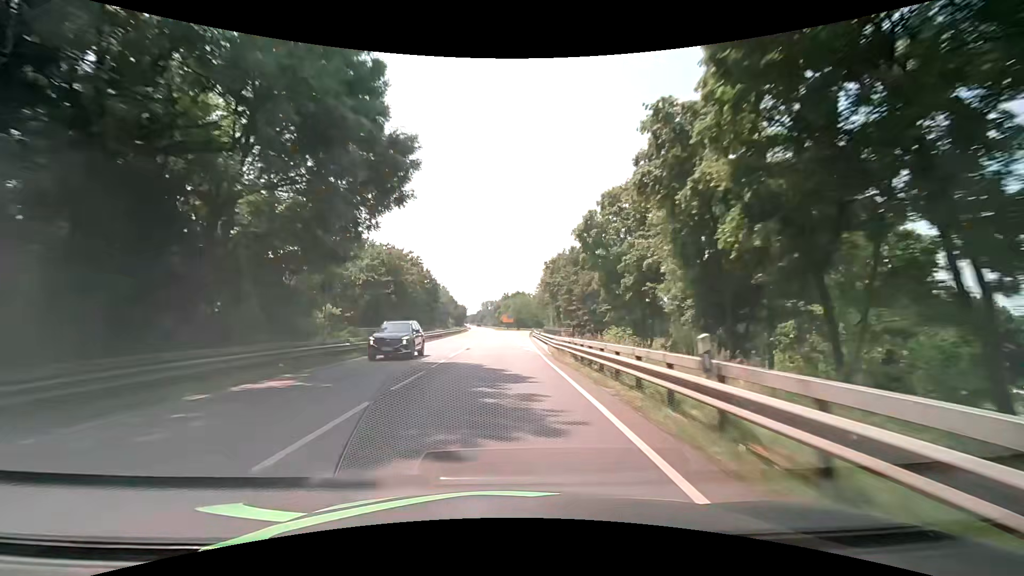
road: primary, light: Day
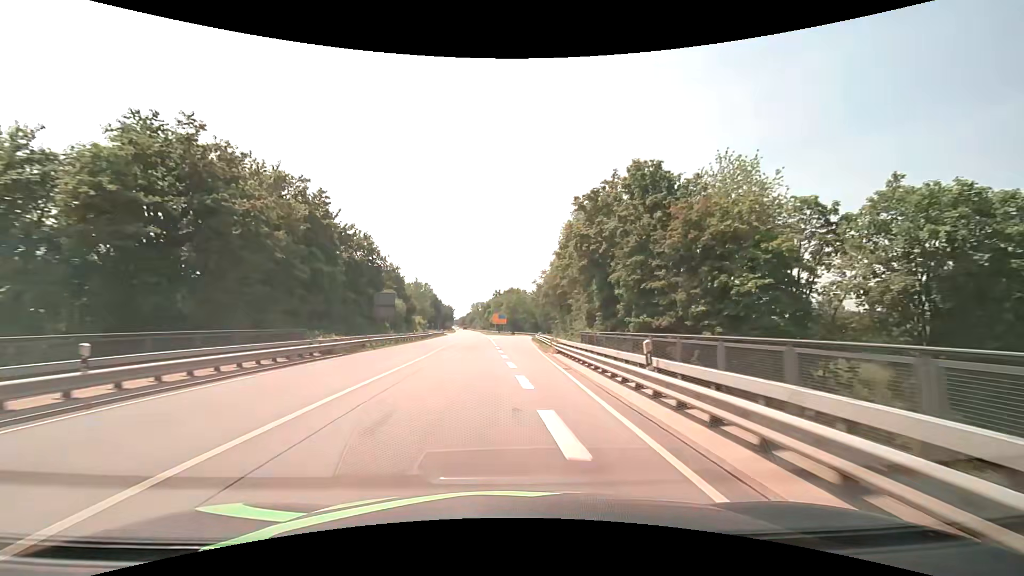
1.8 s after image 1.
(+0.2, +36.8) m; +1°
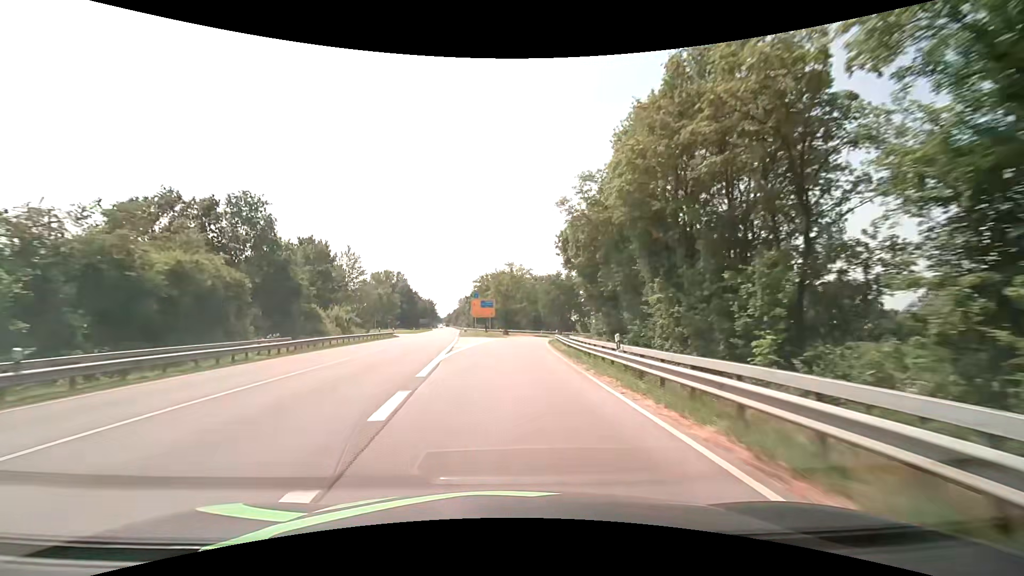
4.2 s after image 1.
(+0.4, +46.1) m; +1°
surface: asphalt
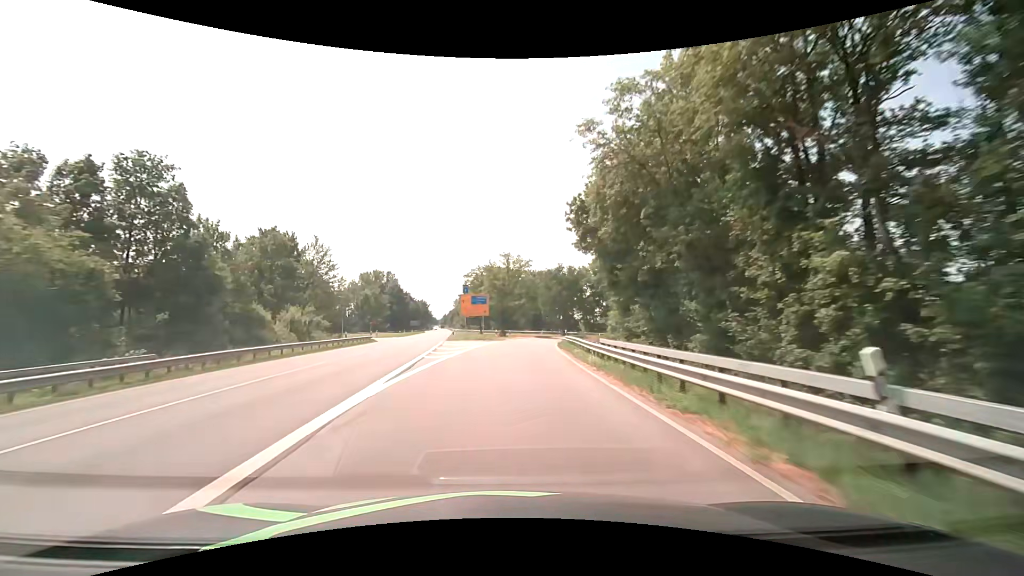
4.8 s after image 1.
(+0.1, +11.0) m; +1°
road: primary_link
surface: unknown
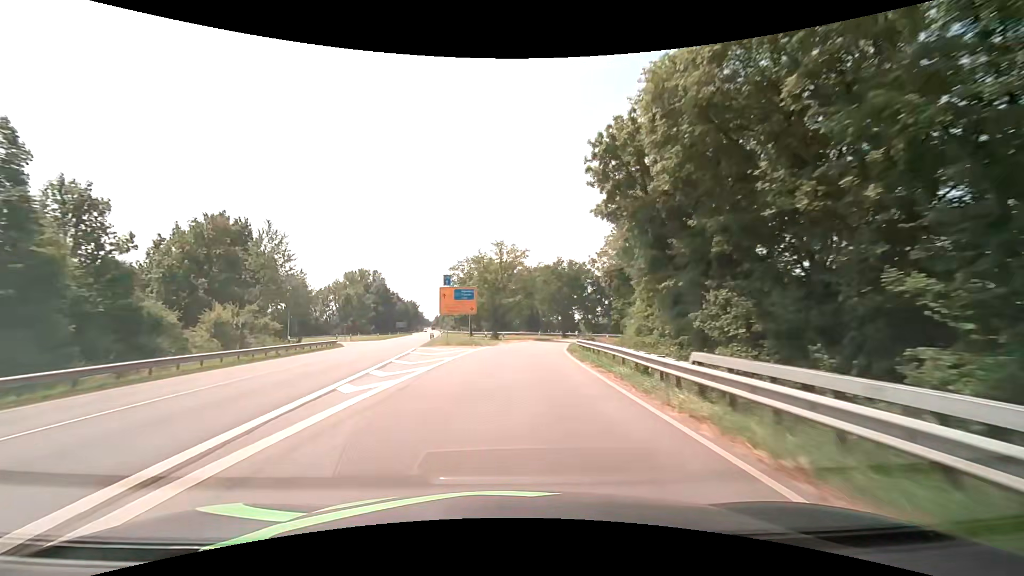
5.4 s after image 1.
(0.0, +10.7) m; 0°
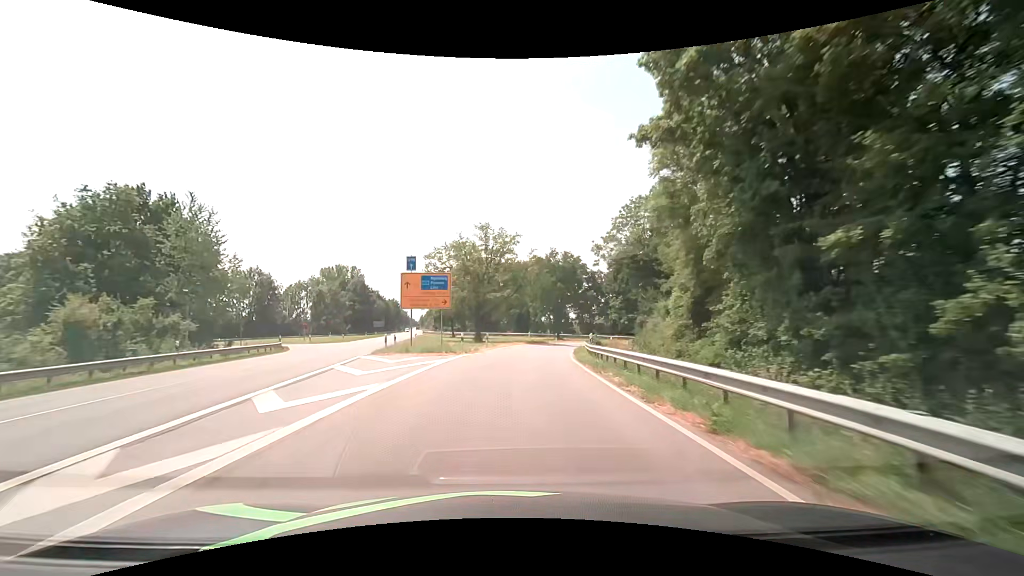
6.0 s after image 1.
(+0.1, +10.5) m; +1°
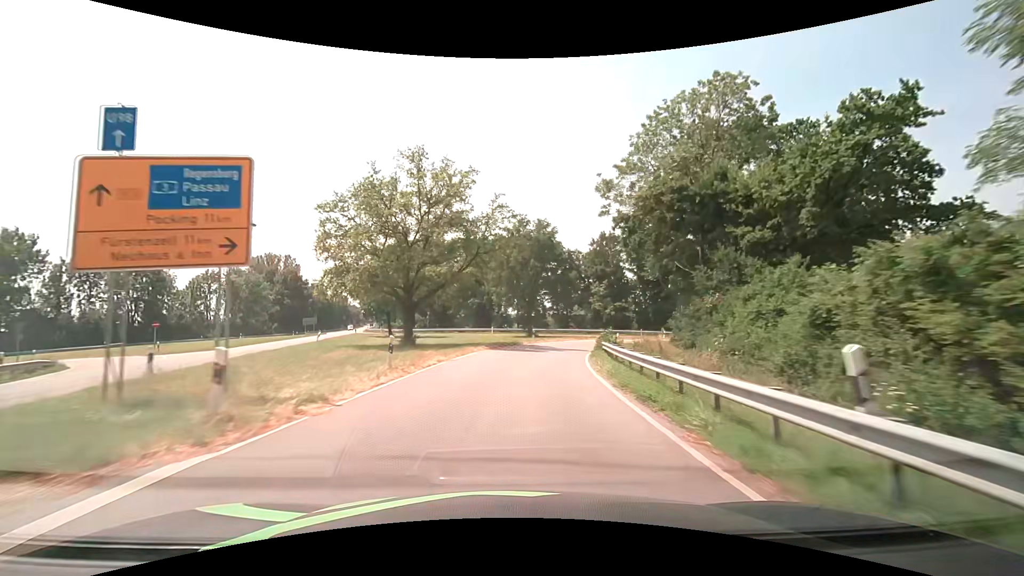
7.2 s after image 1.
(+0.7, +20.3) m; +4°
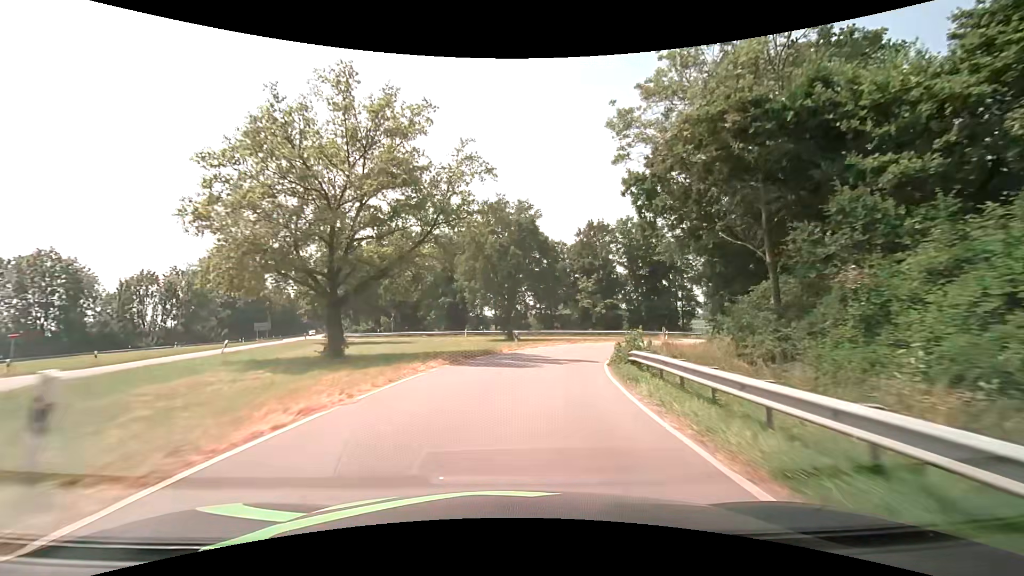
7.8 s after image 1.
(+0.2, +9.7) m; +2°
(0, +10) (+2, +20) (+4, +30) (+8, +39) (+14, +47) (+22, +53) (+31, +58) (+40, +60) (+50, +60) (+60, +58) m
